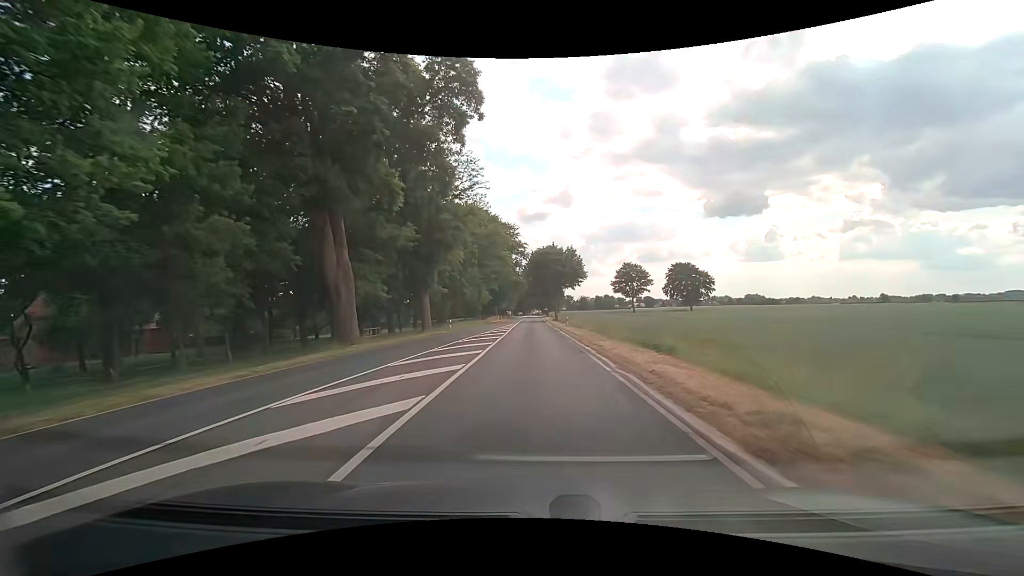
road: secondary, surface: asphalt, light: Day
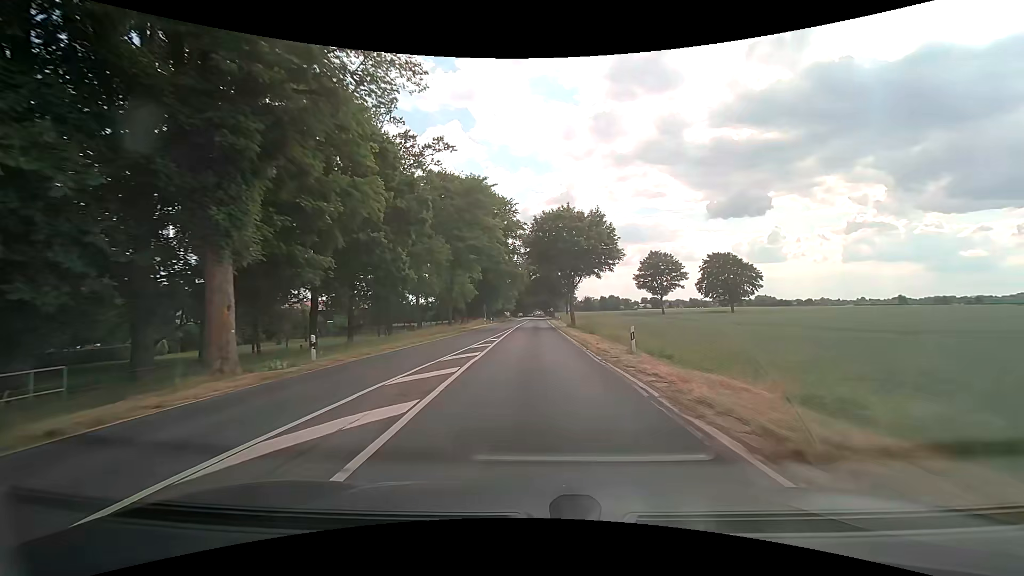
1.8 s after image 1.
(0.0, +29.6) m; 0°
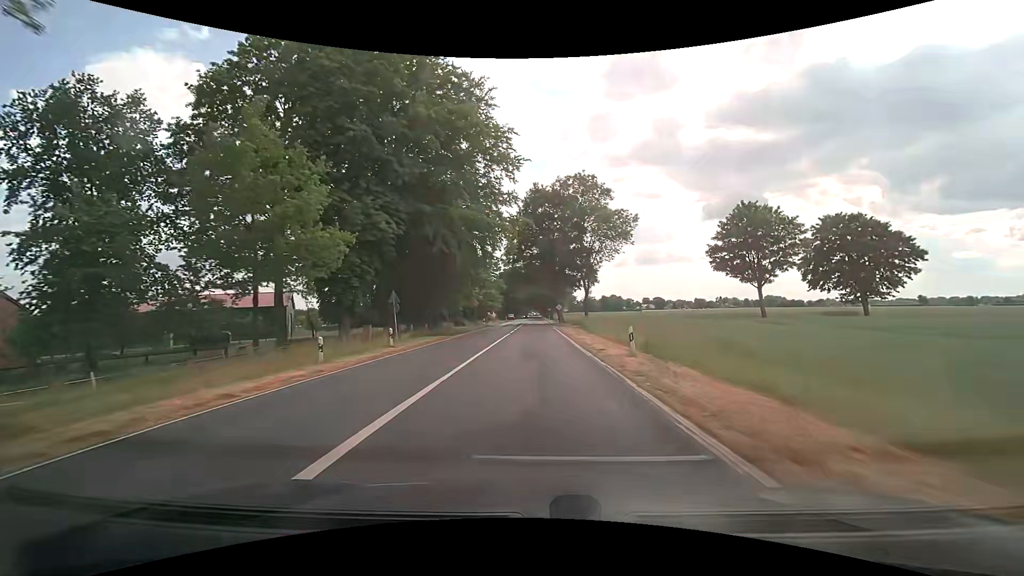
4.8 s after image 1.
(+0.2, +50.5) m; 0°
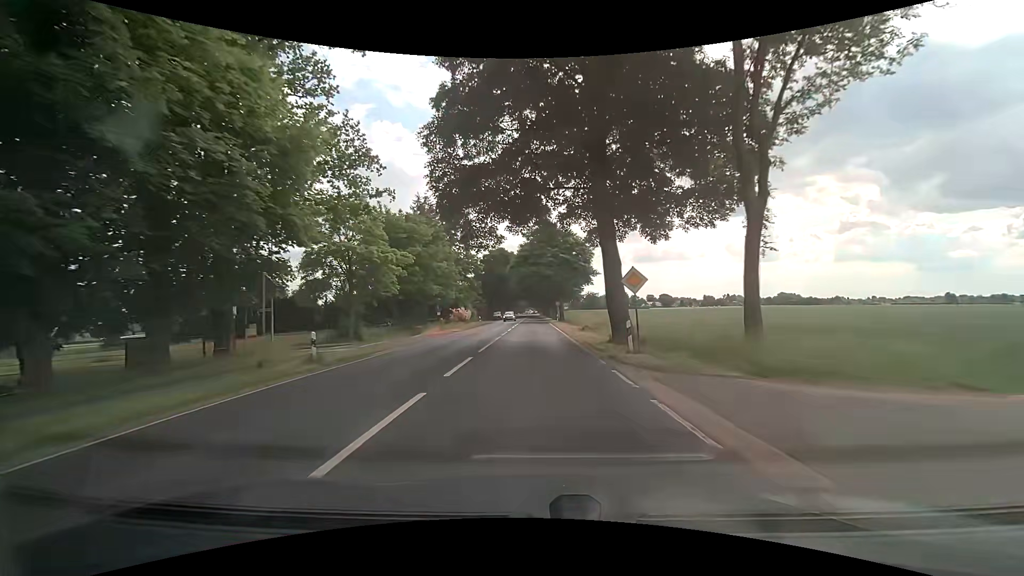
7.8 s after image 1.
(+0.3, +50.6) m; +1°
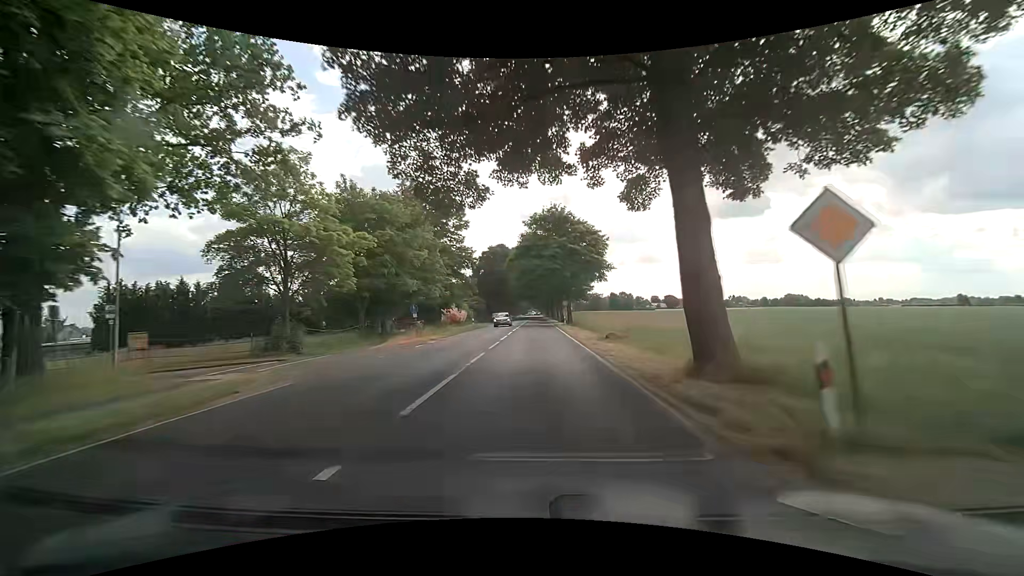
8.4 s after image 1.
(-0.1, +9.9) m; -1°
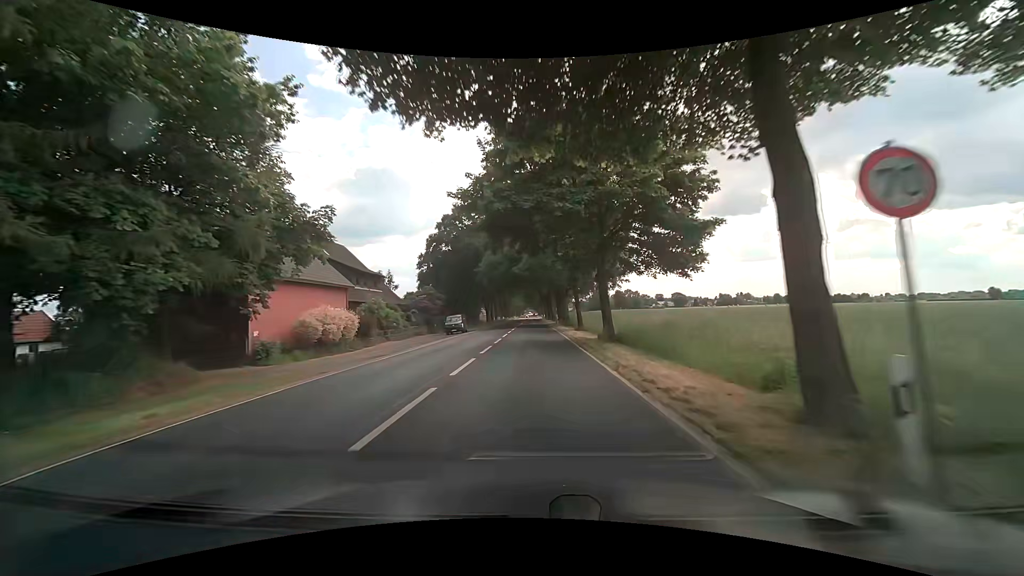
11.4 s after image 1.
(+0.5, +49.5) m; 0°
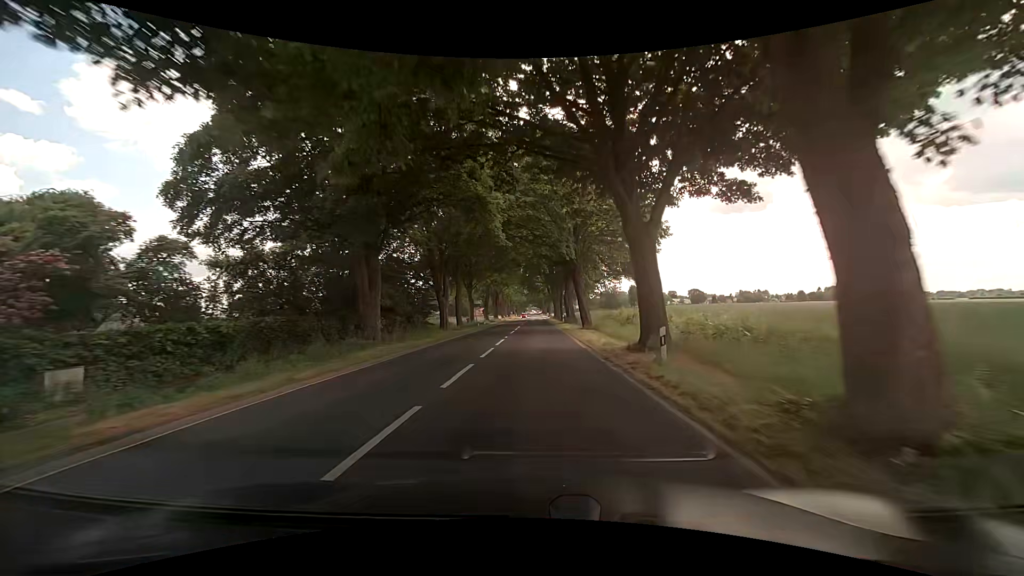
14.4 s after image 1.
(0.0, +50.4) m; 0°
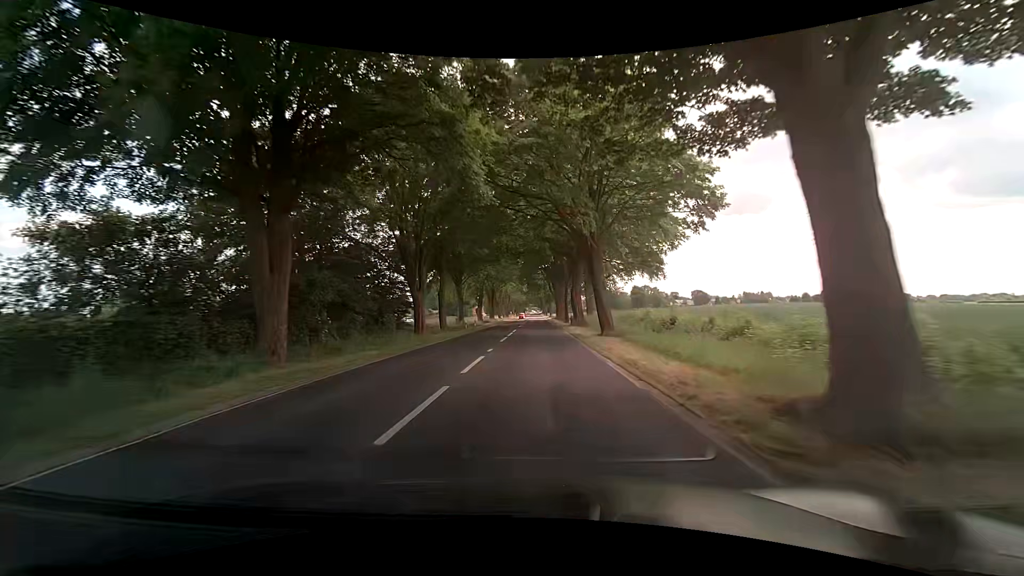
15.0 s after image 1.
(0.0, +10.2) m; 0°
(0, +10) (0, +20) (0, +30) (0, +40) (0, +50) (0, +60) (+1, +70) (+1, +80) (+1, +90) (+1, +100) m
